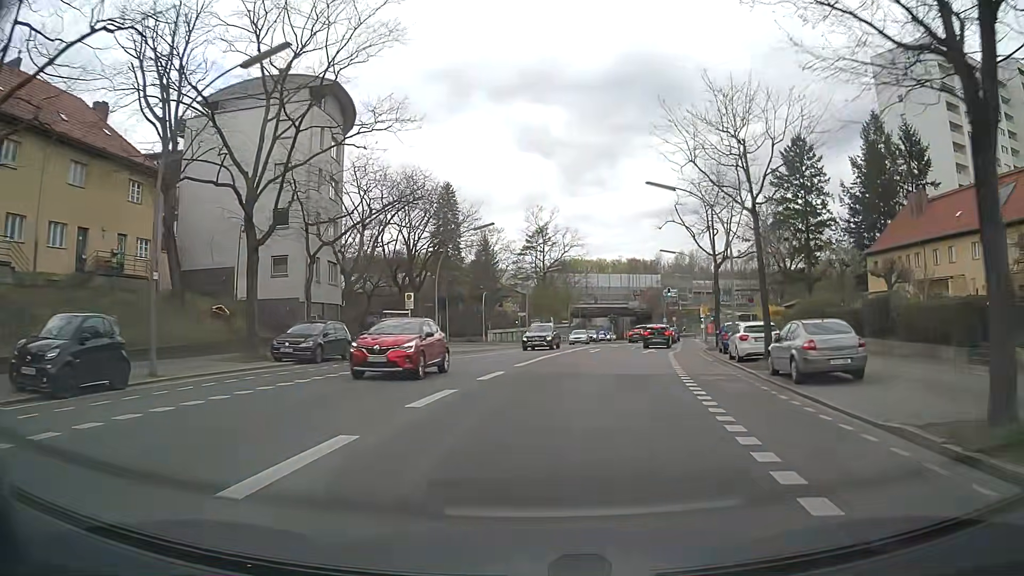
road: secondary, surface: asphalt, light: Day
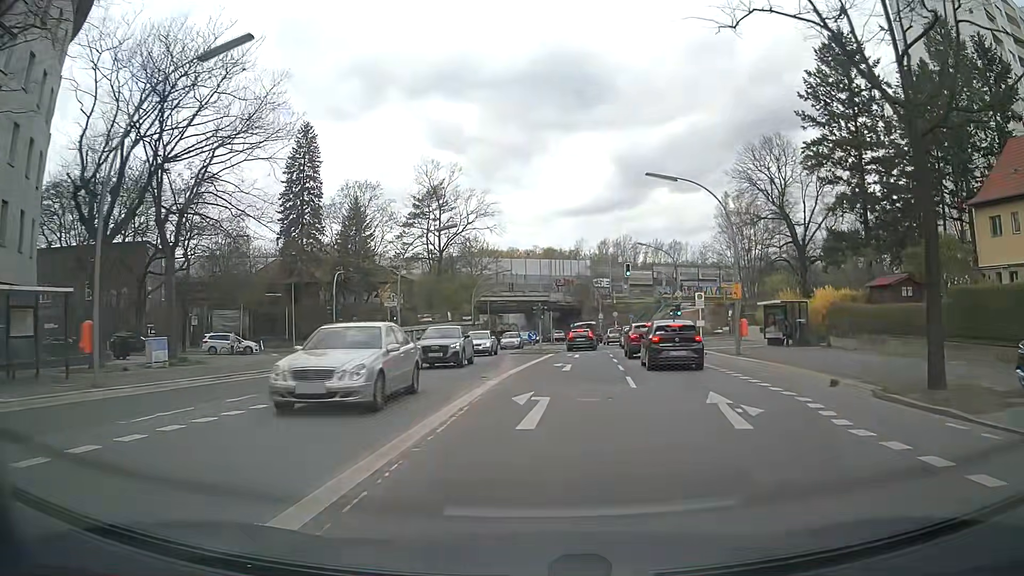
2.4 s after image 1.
(+1.7, +27.9) m; +7°
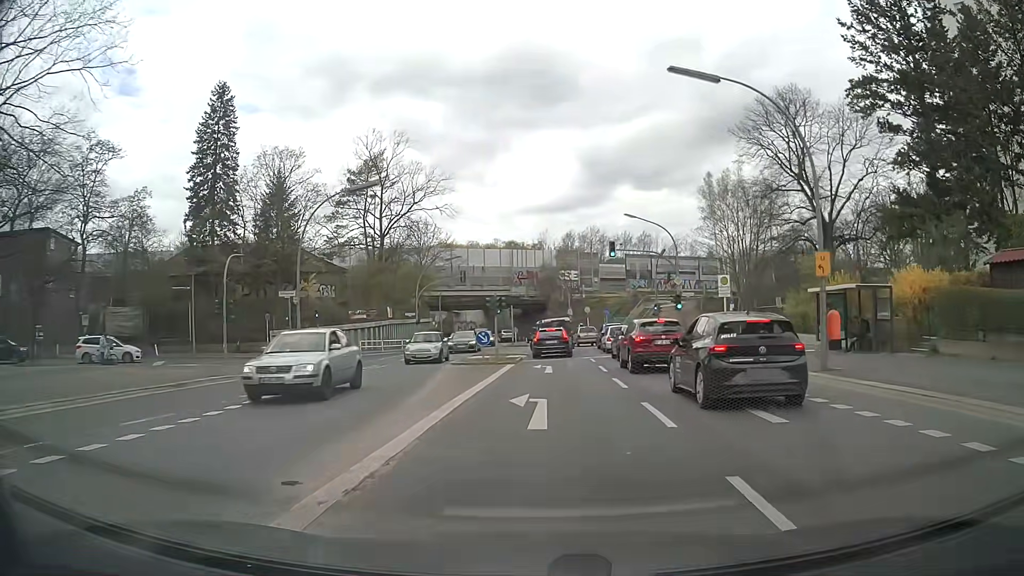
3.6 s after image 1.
(+0.4, +11.9) m; +4°
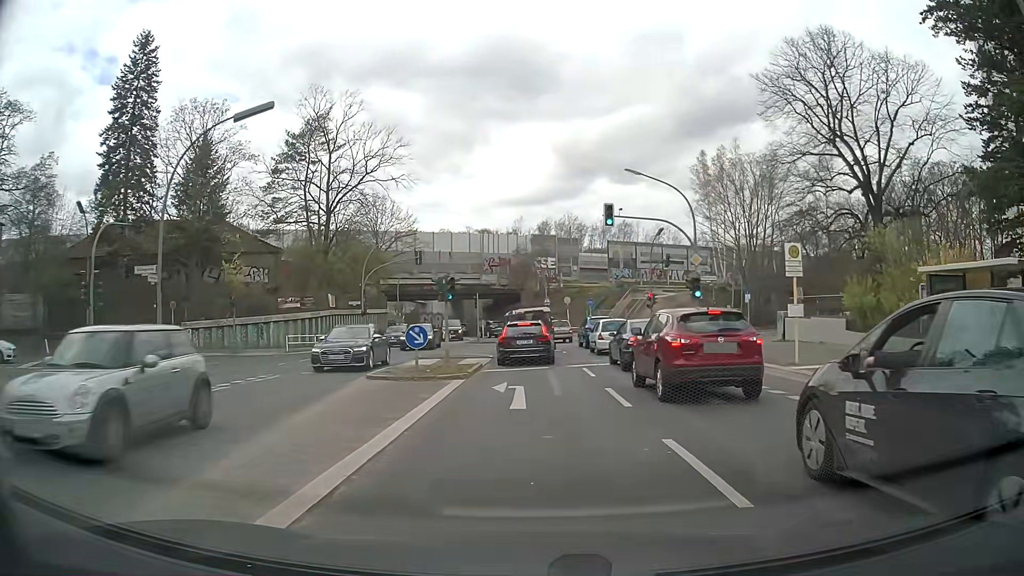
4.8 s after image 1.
(+0.1, +9.8) m; +2°
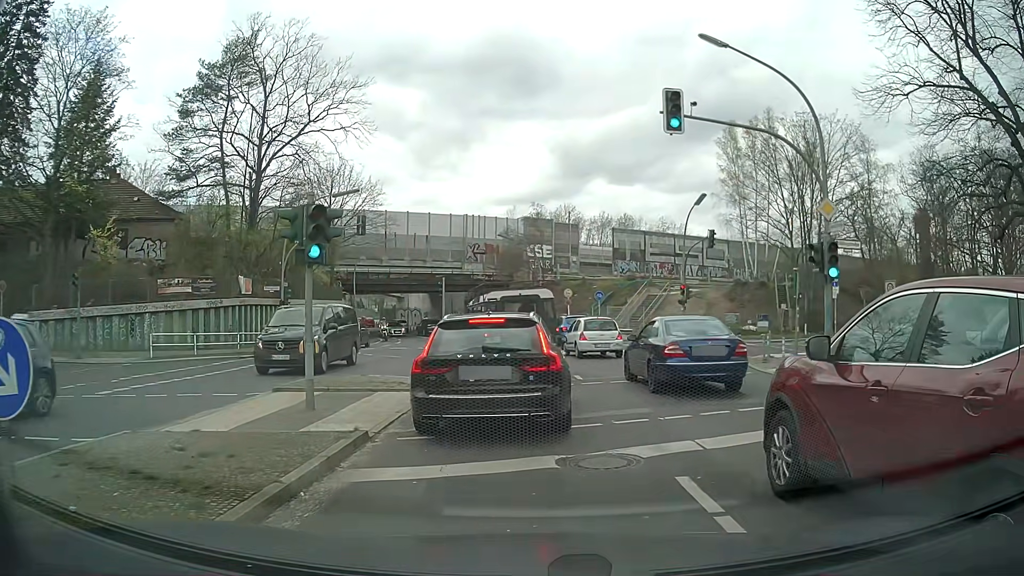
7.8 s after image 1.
(0.0, +13.4) m; +1°
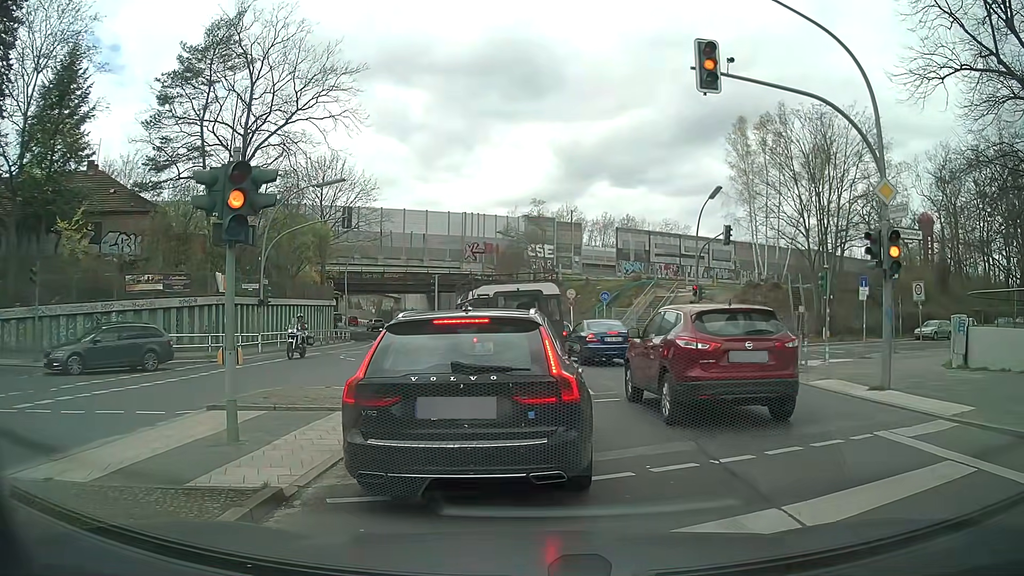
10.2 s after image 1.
(0.0, +2.6) m; 0°
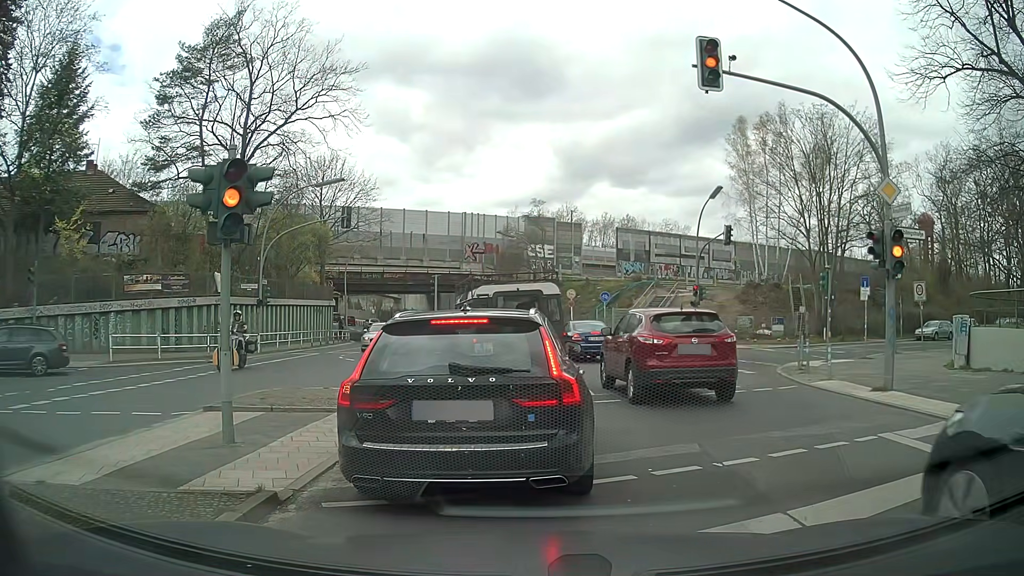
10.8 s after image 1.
(0.0, +0.1) m; 0°
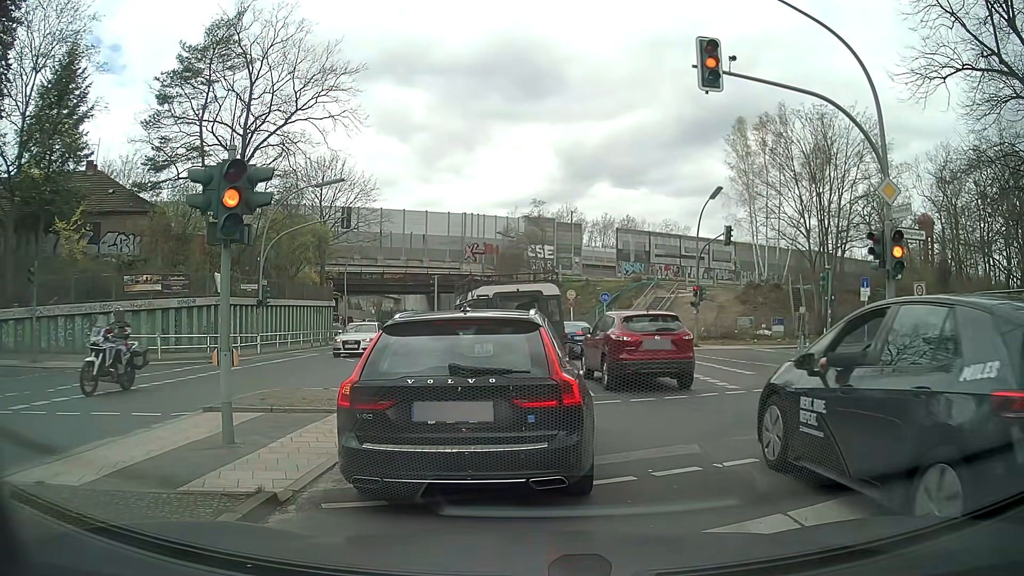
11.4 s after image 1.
(0.0, 0.0) m; 0°
